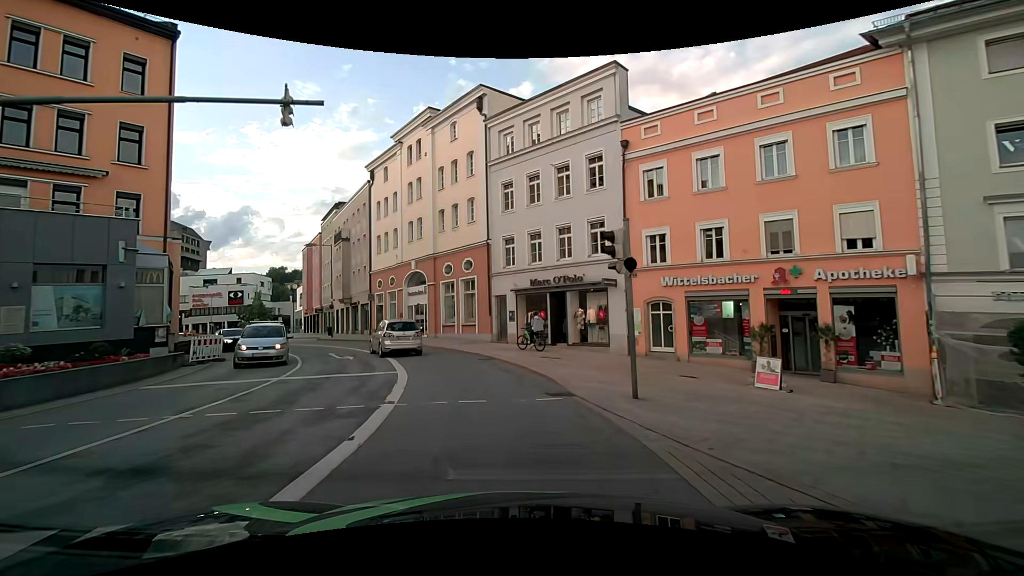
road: primary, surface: asphalt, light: Day
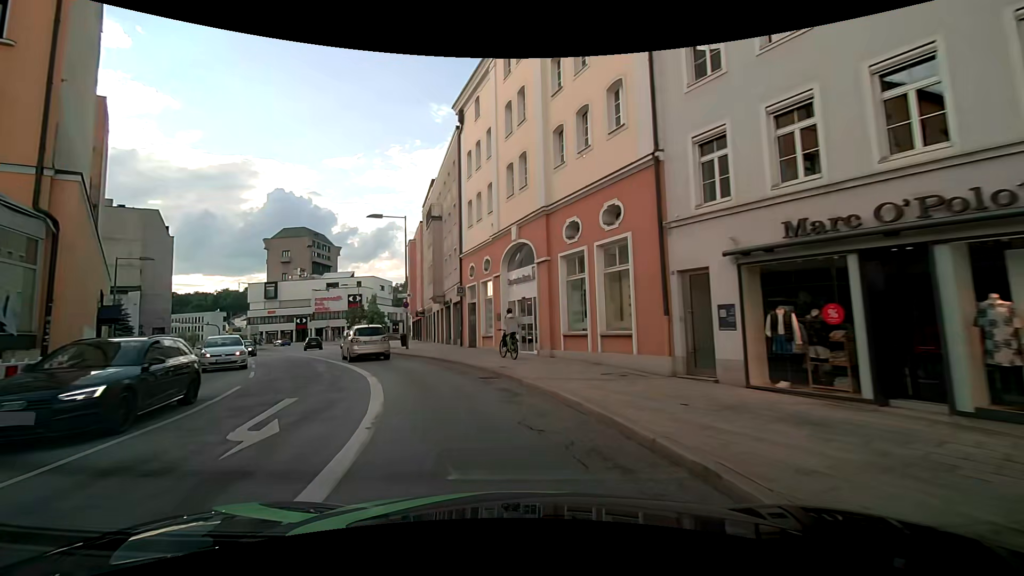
(-1.7, +15.6) m; -15°
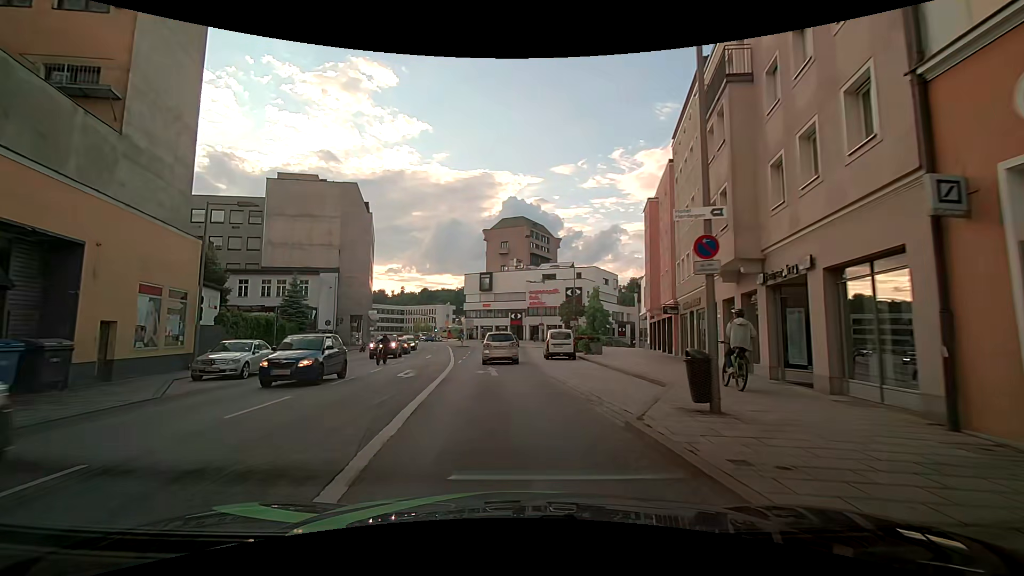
(-5.4, +21.1) m; -25°
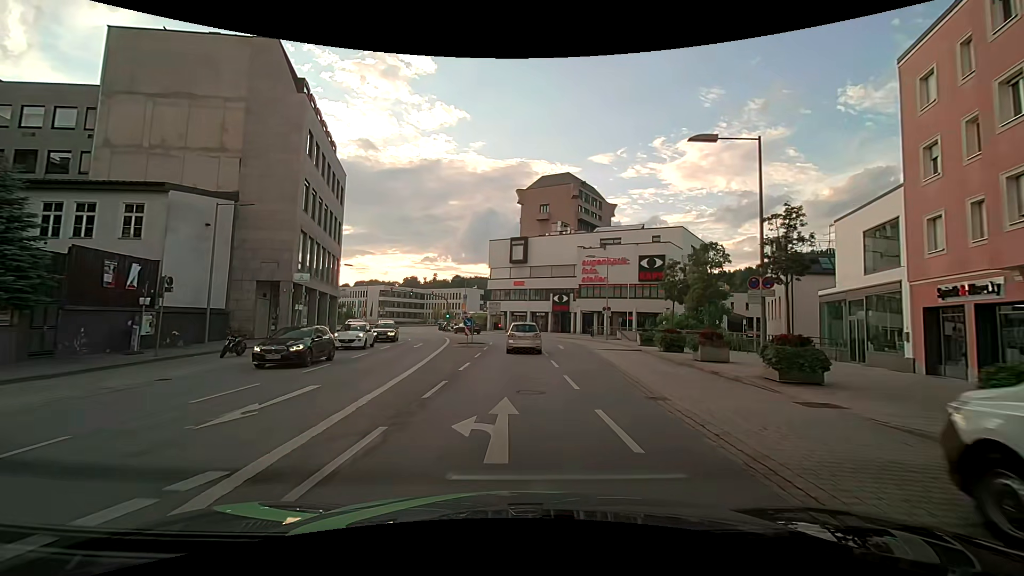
(-1.8, +29.2) m; -4°
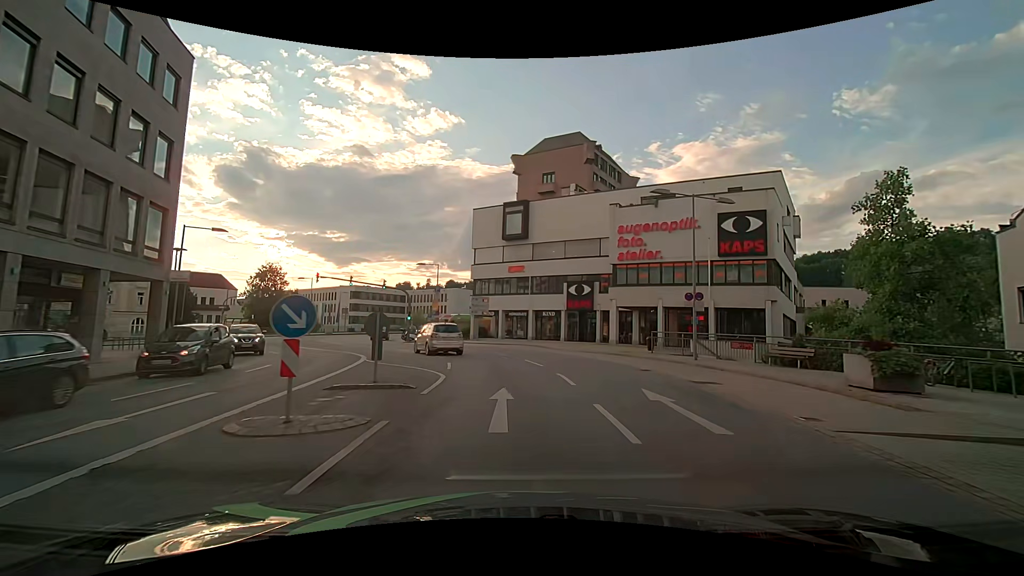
(+0.2, +23.8) m; 0°
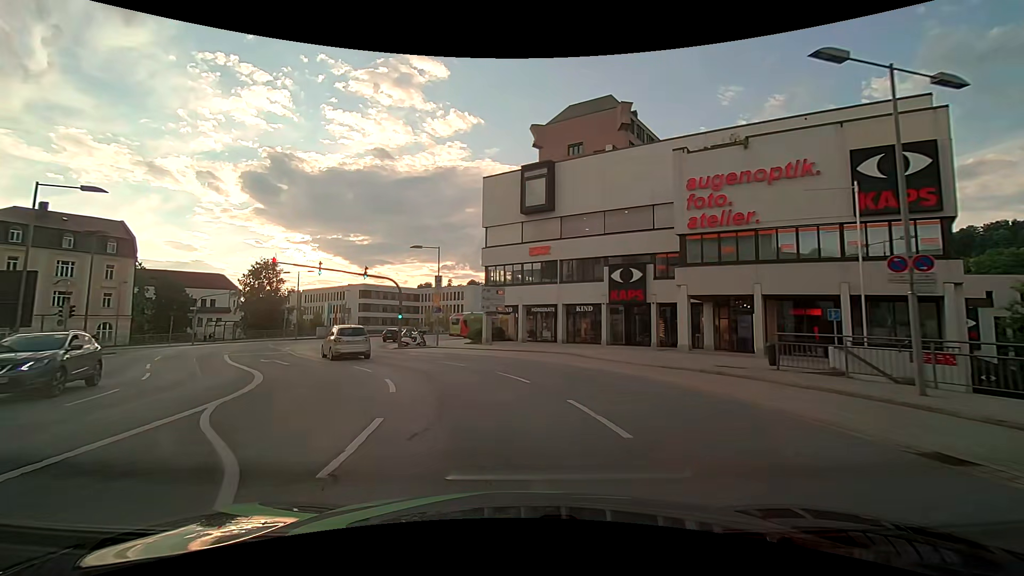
(+0.1, +11.6) m; -2°
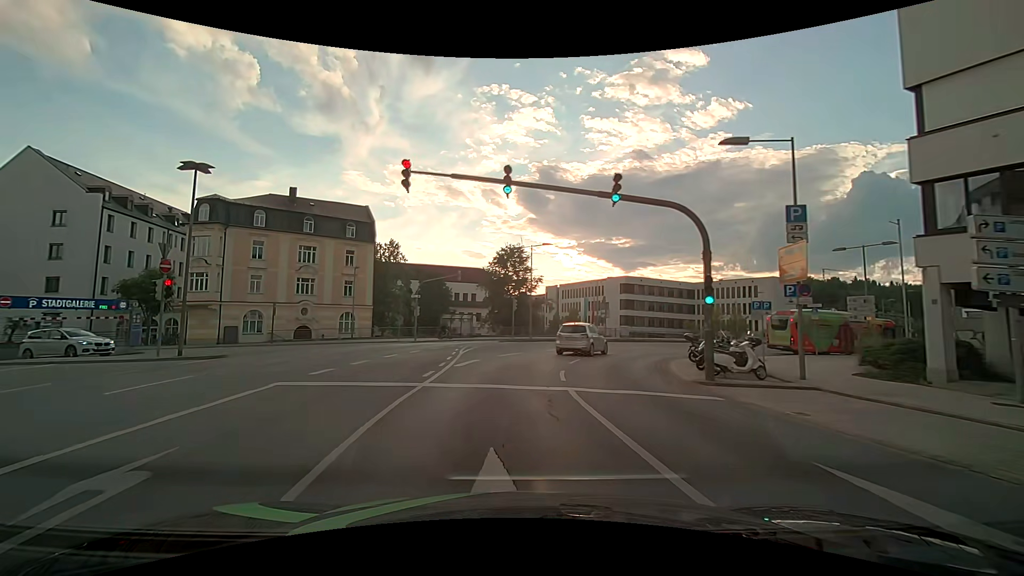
(-5.0, +21.5) m; -30°
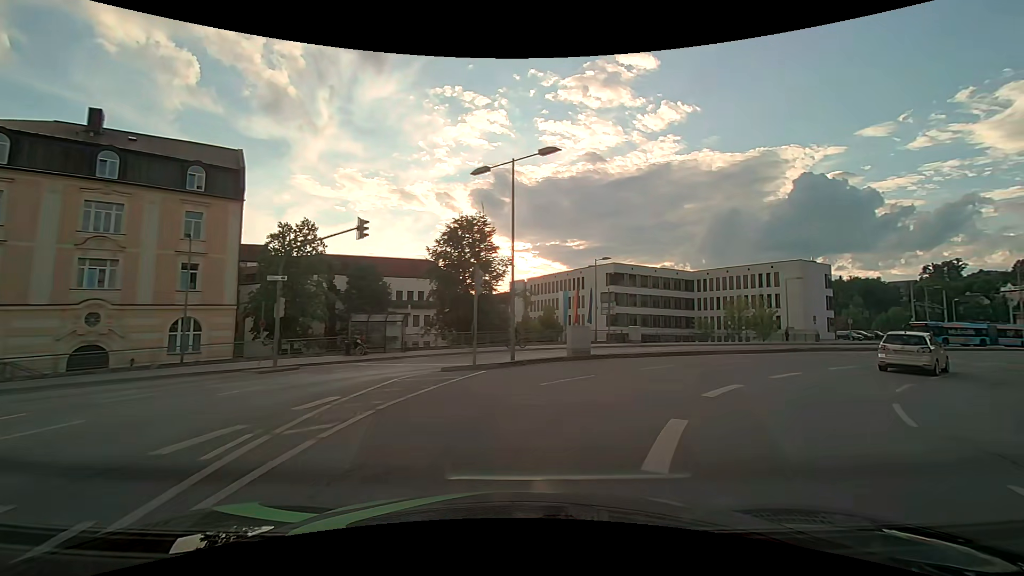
(-0.4, +22.3) m; +5°
(+2, +10) (+7, +18) (+14, +25) (+23, +30) (+31, +35) (+40, +40) (+49, +45) (+57, +50) (+66, +55) (+74, +61) m
